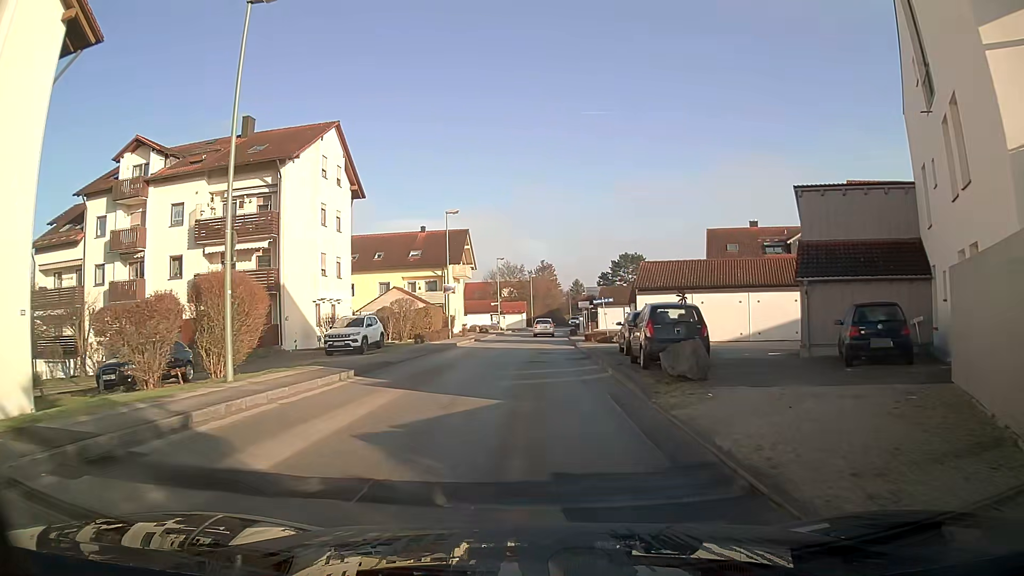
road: unclassified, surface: asphalt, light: Day
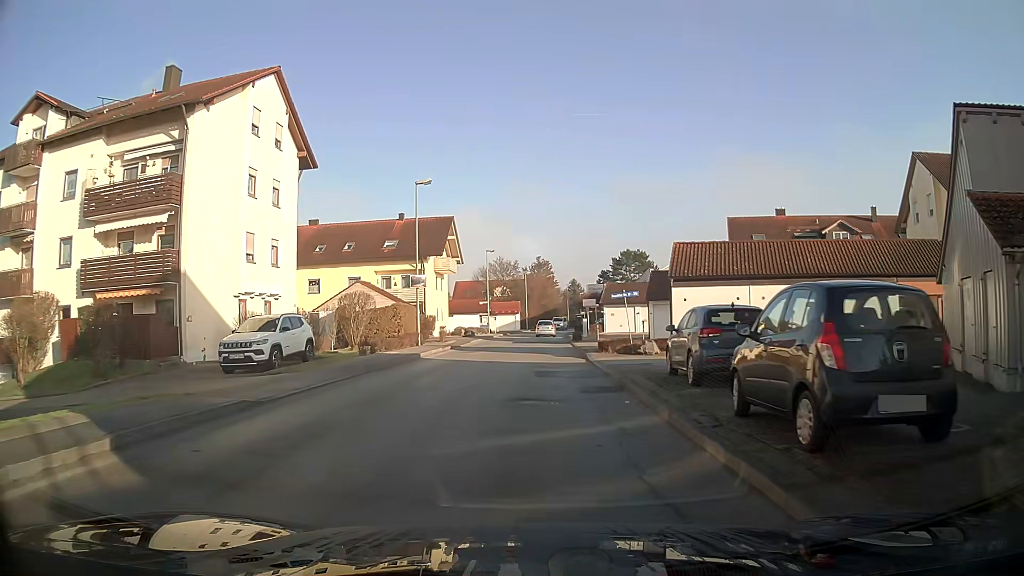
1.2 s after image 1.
(0.0, +9.8) m; 0°
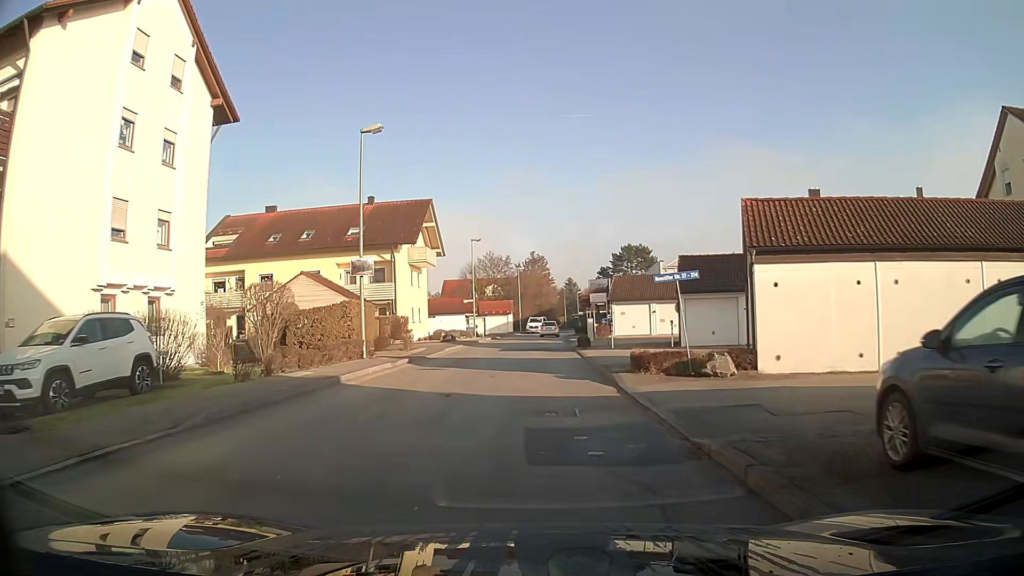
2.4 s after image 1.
(+0.1, +9.9) m; +1°
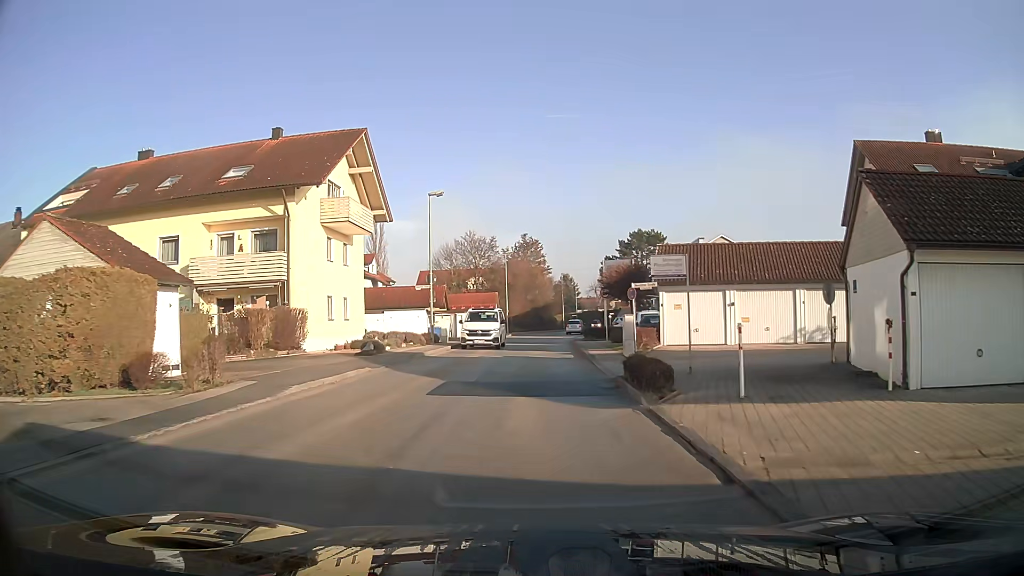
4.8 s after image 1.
(+0.1, +19.8) m; +1°
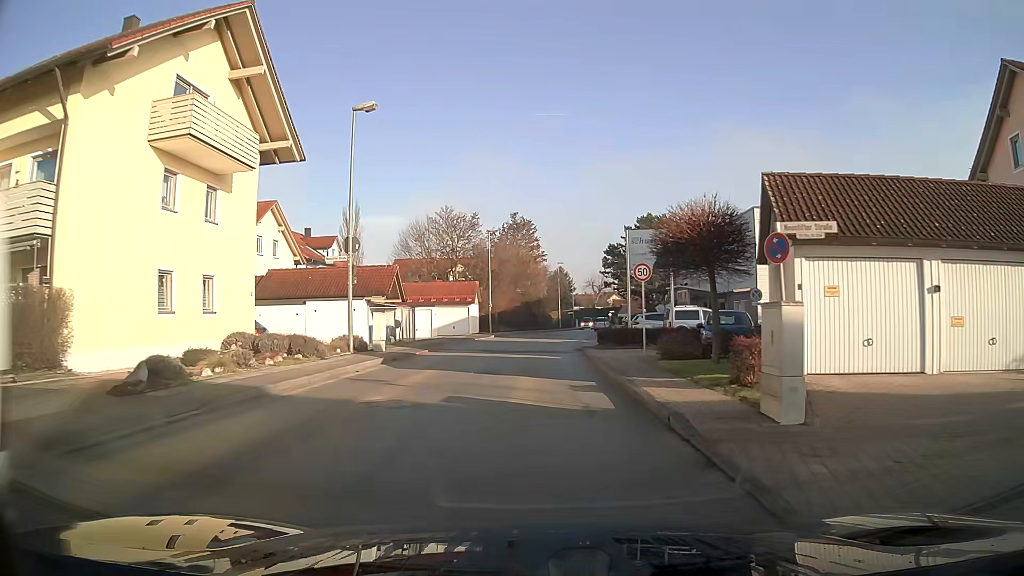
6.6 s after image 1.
(0.0, +14.8) m; 0°
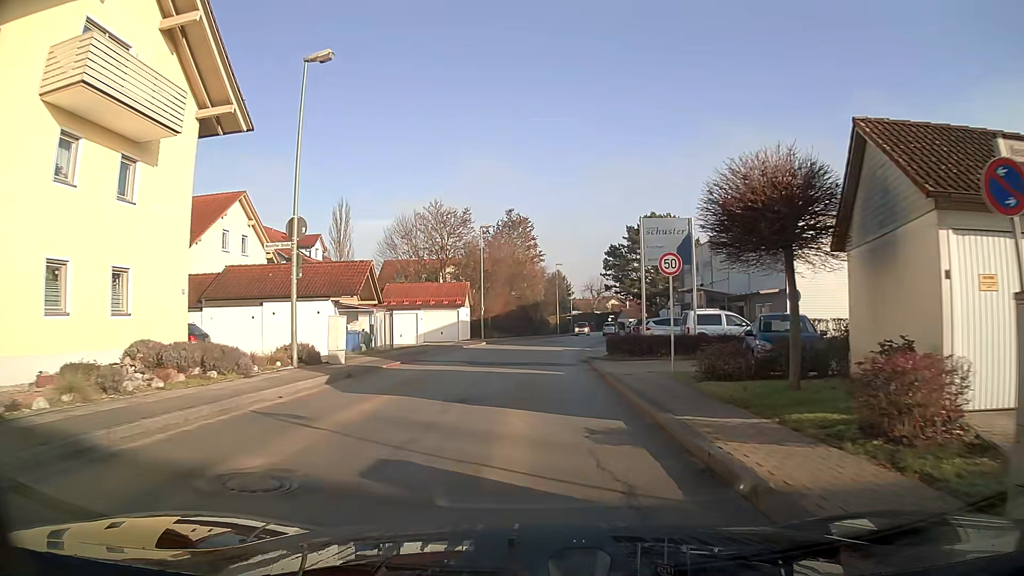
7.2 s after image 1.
(0.0, +4.9) m; 0°
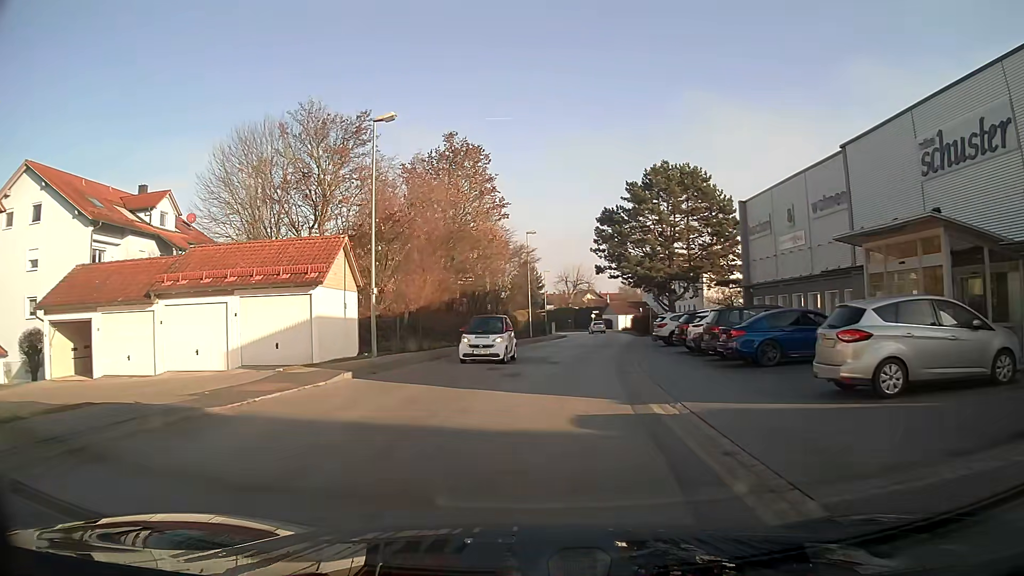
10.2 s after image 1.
(+0.5, +26.3) m; +3°
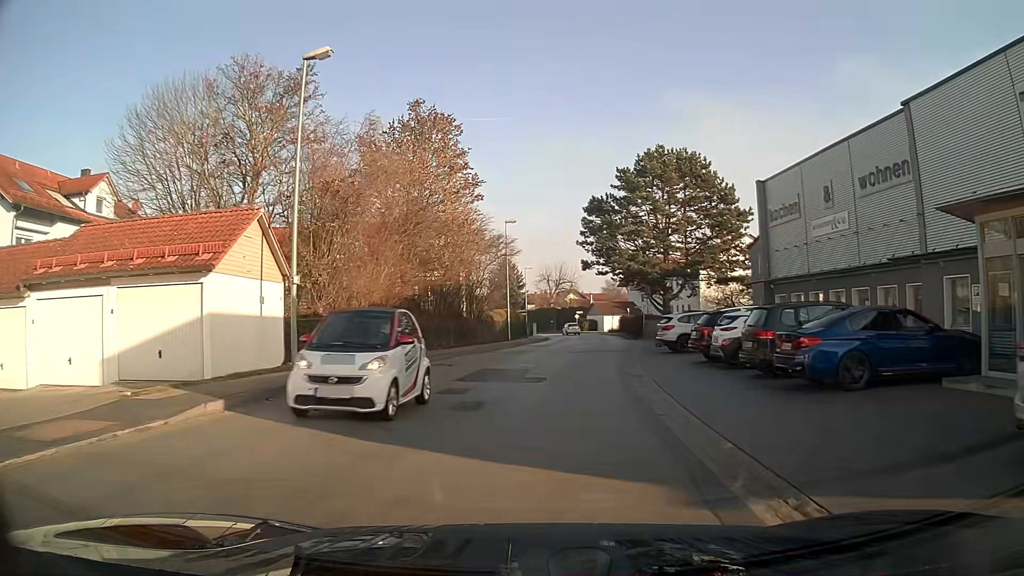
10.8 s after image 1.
(+0.1, +6.0) m; +2°
